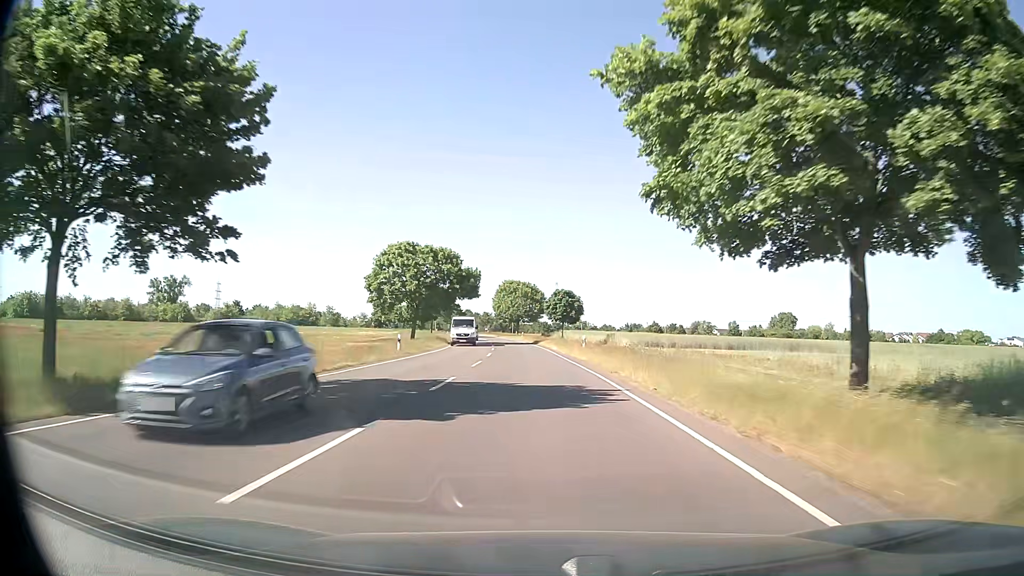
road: secondary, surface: asphalt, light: Day
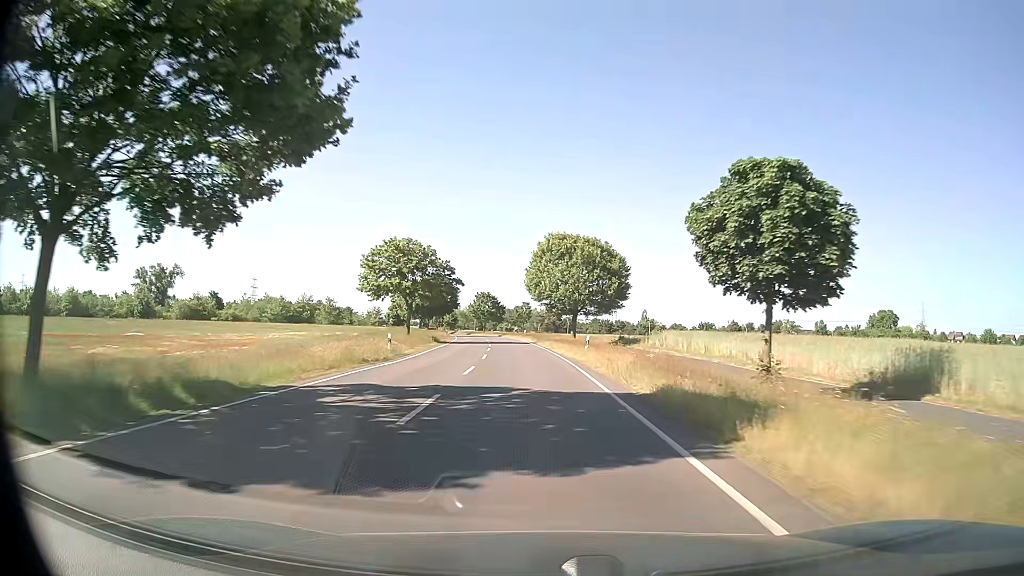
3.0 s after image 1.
(-2.1, +53.8) m; -5°
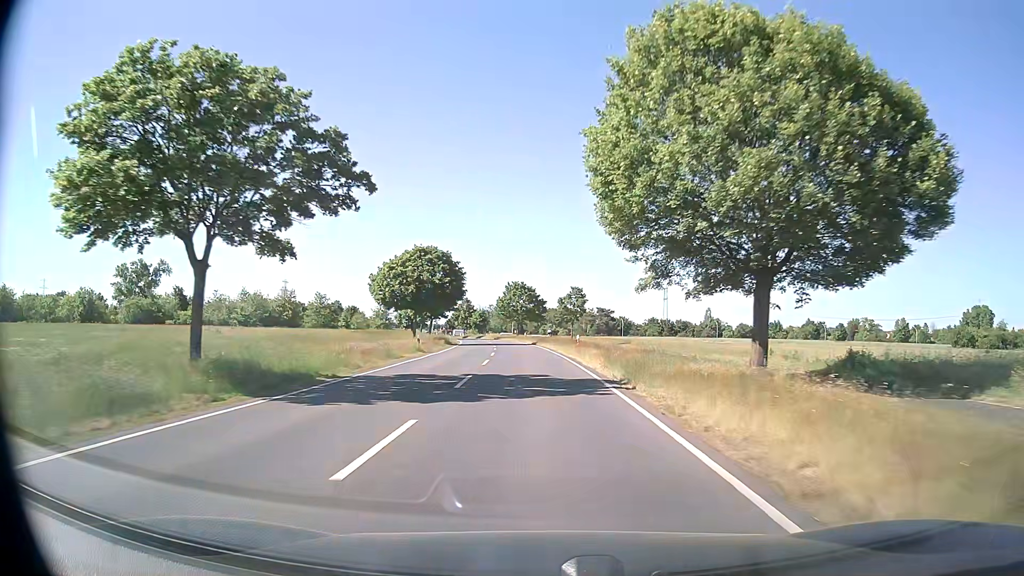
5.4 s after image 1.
(-1.6, +42.0) m; -4°
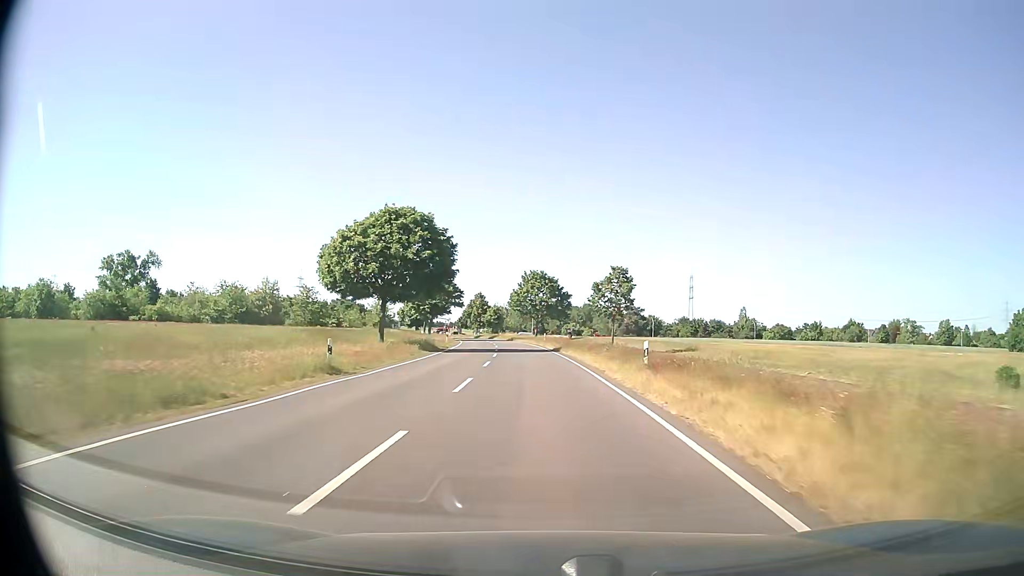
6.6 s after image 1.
(-0.4, +20.5) m; -2°
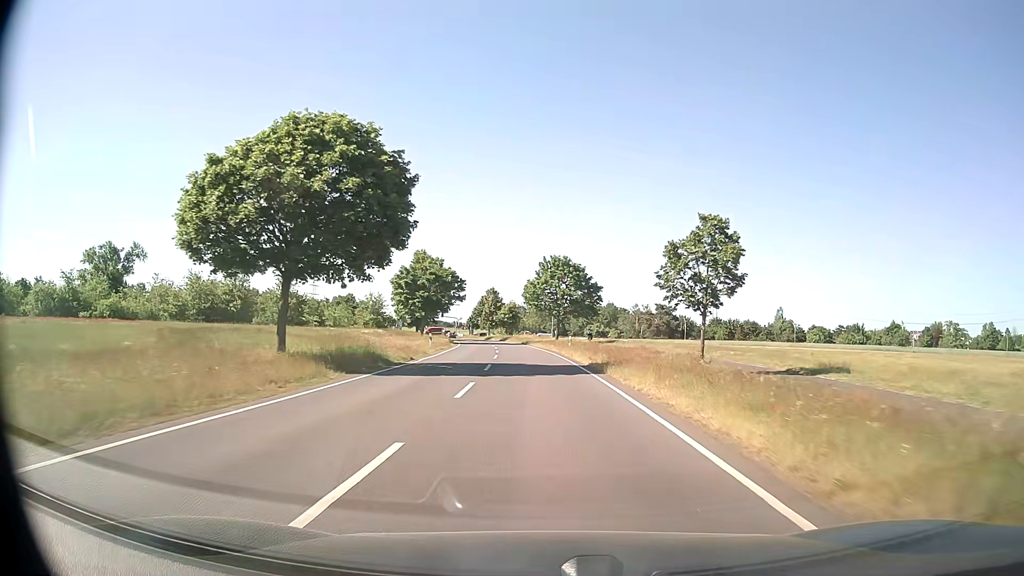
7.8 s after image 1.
(-0.5, +20.2) m; -2°
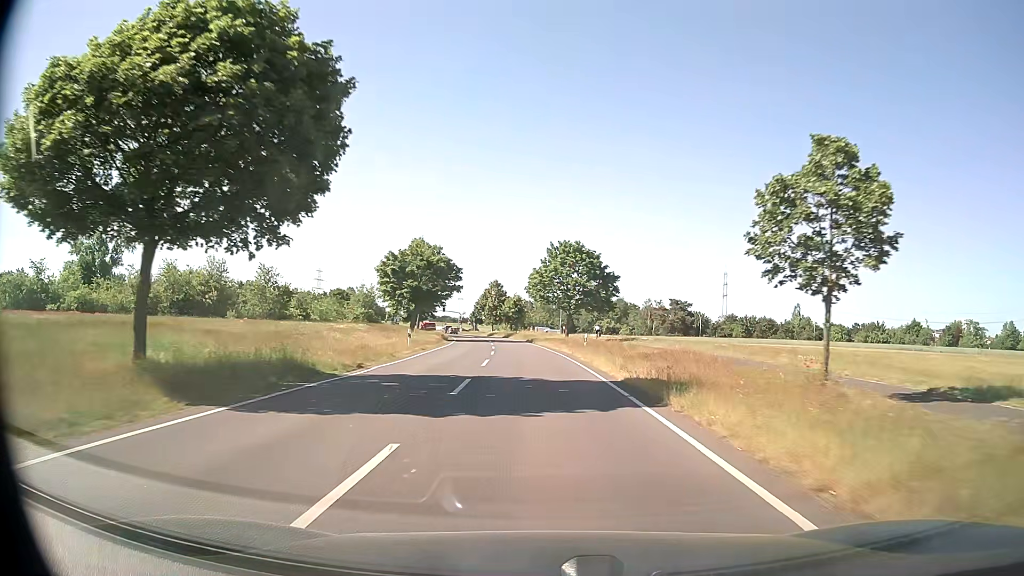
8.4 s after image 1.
(-0.1, +10.0) m; -1°
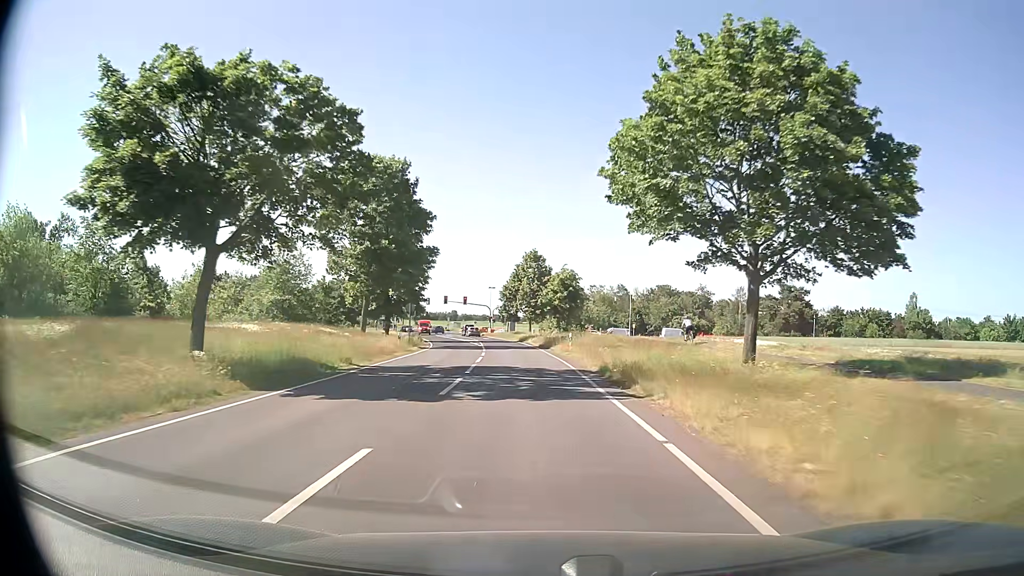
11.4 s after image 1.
(-1.7, +48.5) m; -4°
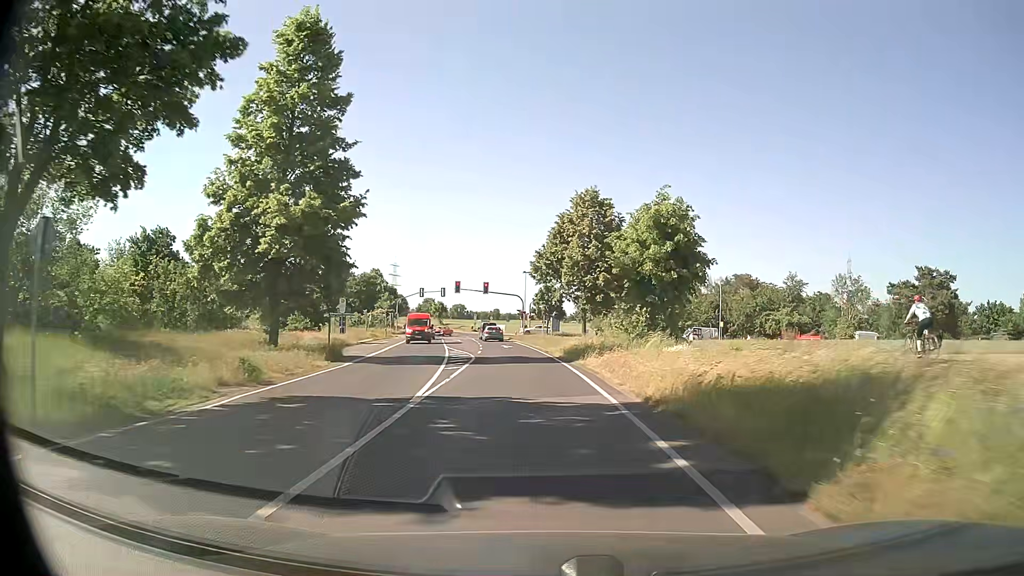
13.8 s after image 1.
(-1.2, +35.6) m; -4°
